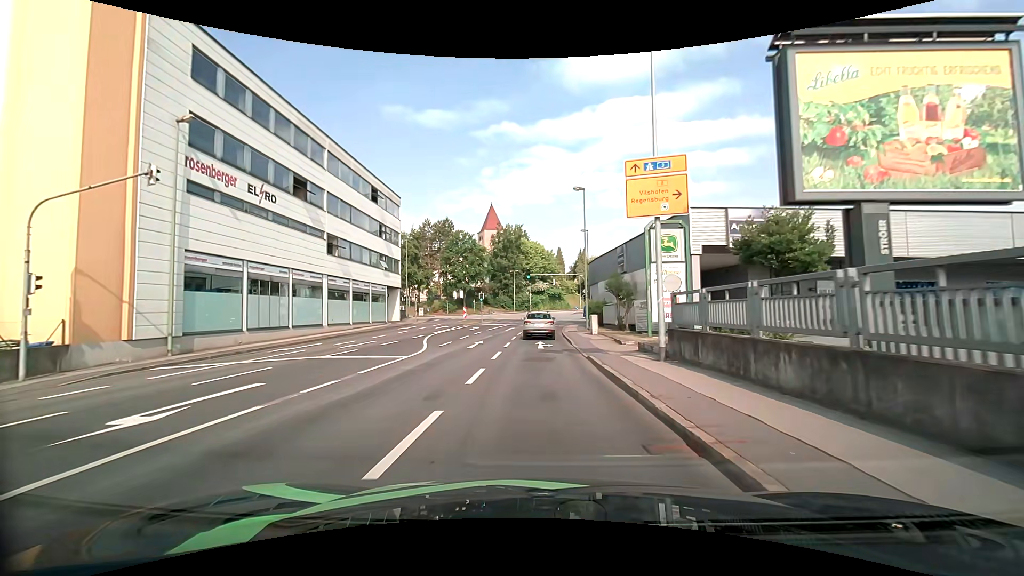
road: tertiary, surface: asphalt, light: Day
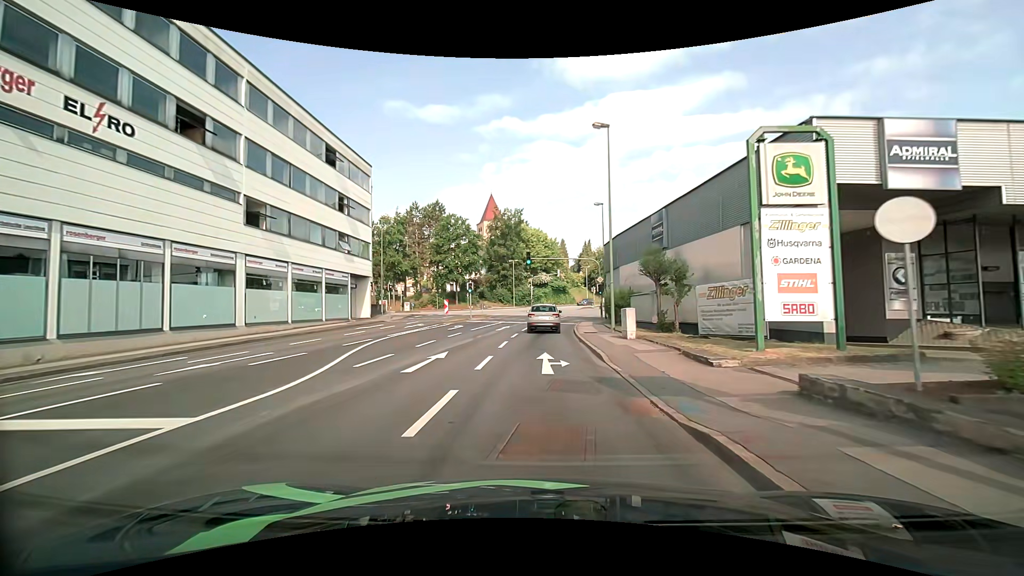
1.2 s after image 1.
(0.0, +10.9) m; 0°
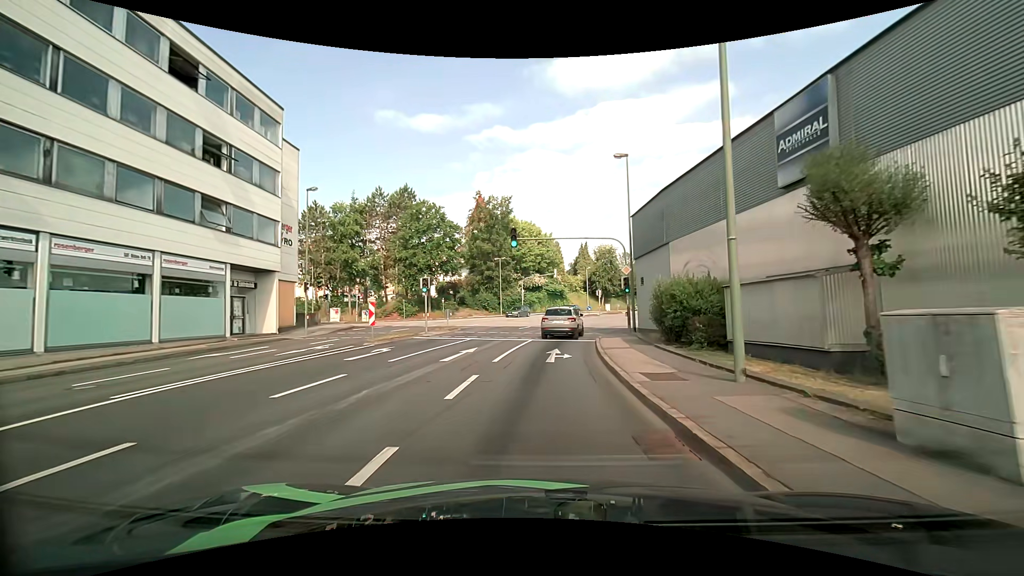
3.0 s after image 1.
(0.0, +15.3) m; 0°
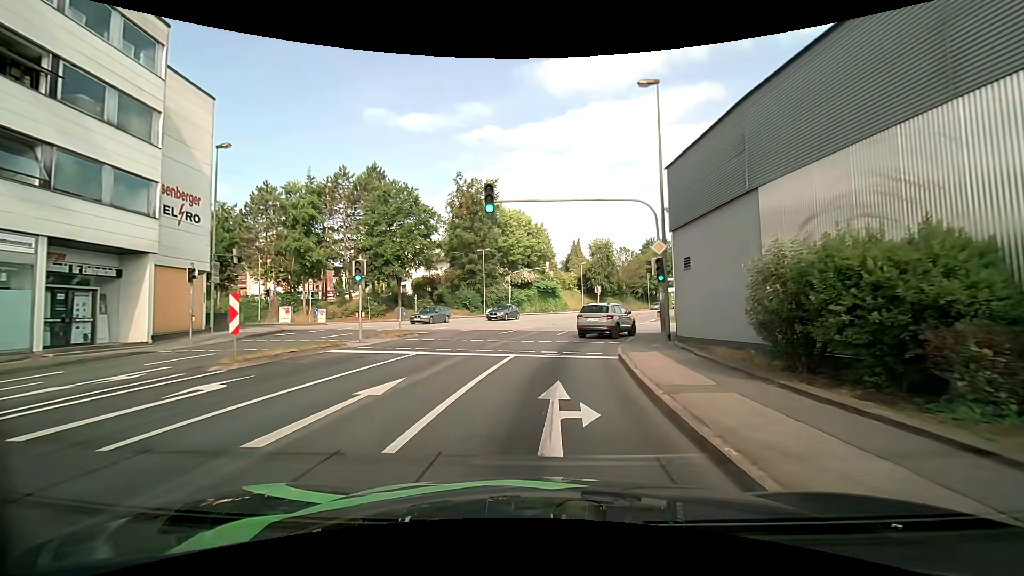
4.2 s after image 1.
(-0.2, +9.2) m; -1°
